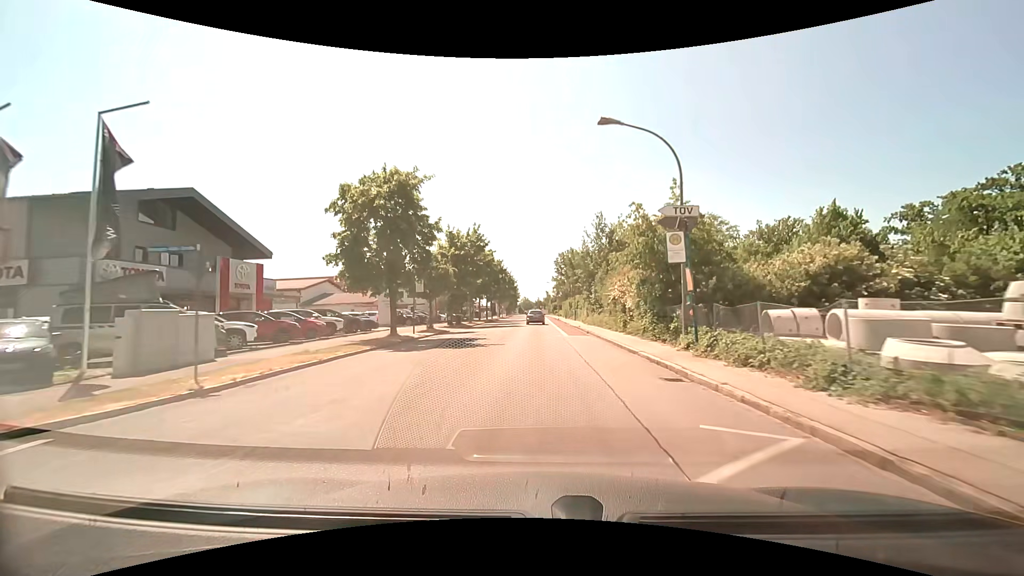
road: tertiary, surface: asphalt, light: Day
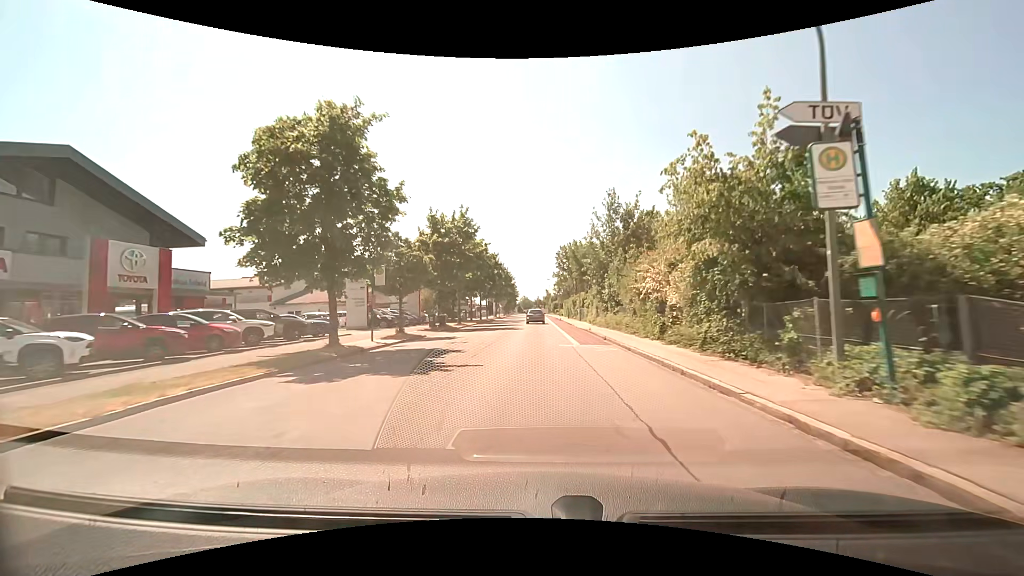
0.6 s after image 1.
(+0.1, +7.7) m; 0°
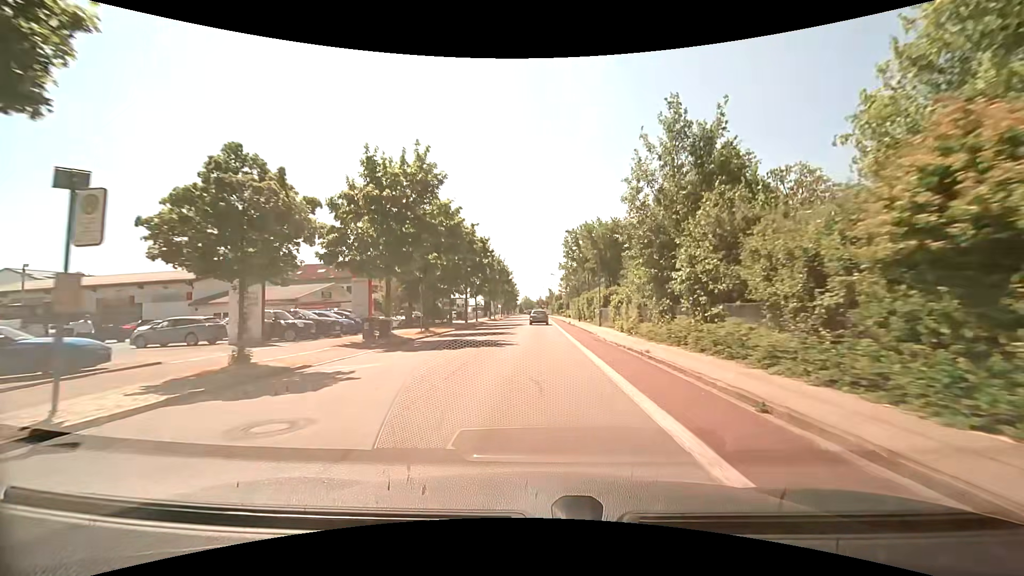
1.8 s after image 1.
(0.0, +15.4) m; 0°
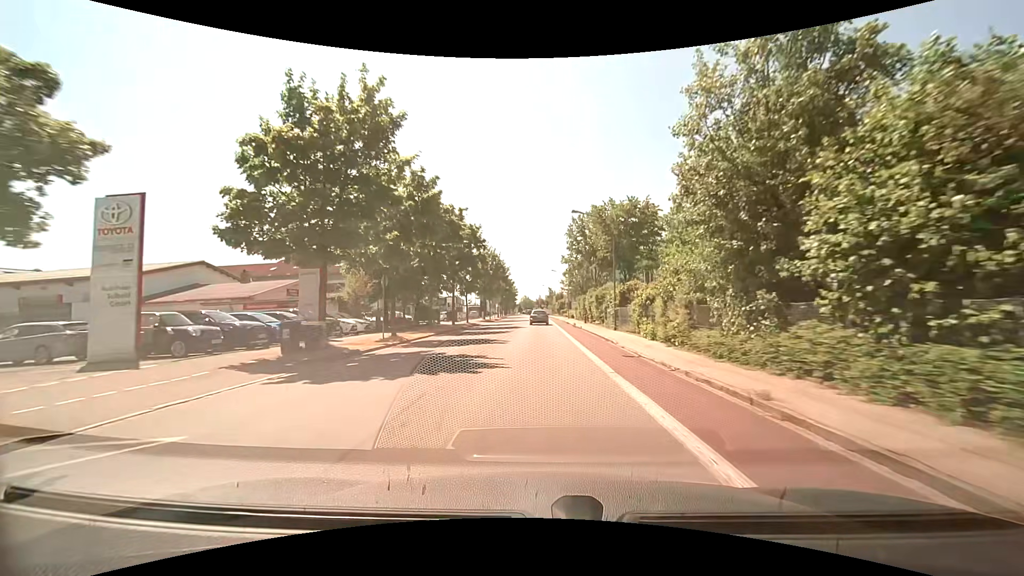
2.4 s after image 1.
(0.0, +7.6) m; 0°
